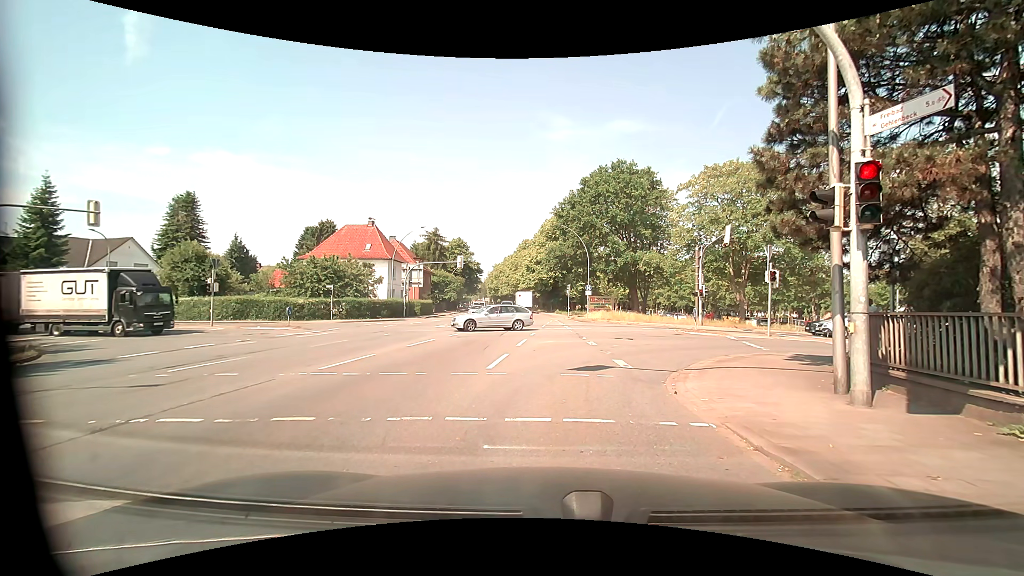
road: primary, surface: asphalt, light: Day
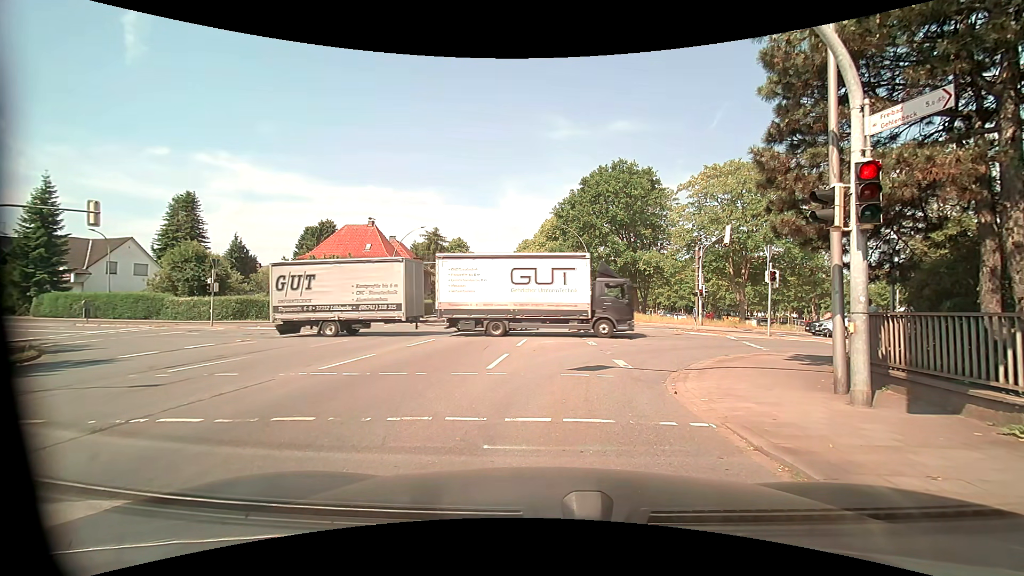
(0.0, 0.0) m; 0°
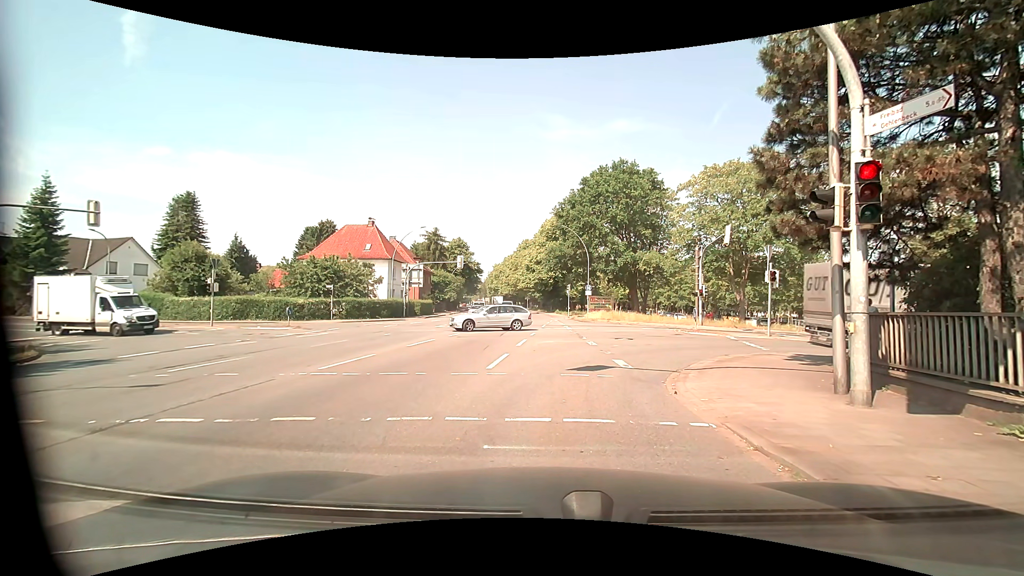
(0.0, 0.0) m; 0°
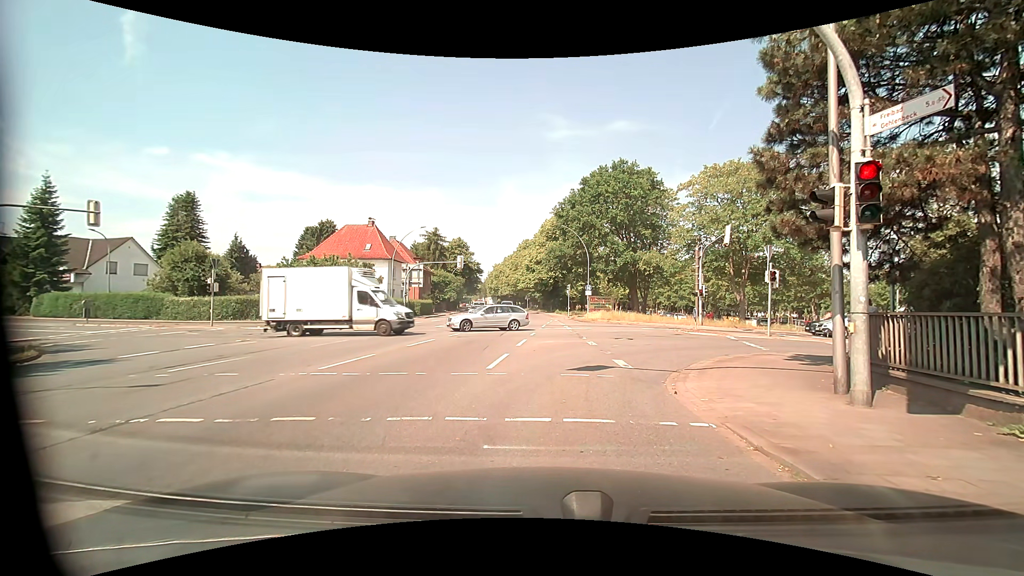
(0.0, 0.0) m; 0°
(0, +10) (+4, +19) (+12, +24) (+22, +24) (+32, +24) (+42, +24) (+52, +23) (+62, +22) (+72, +21) (+82, +20) m
